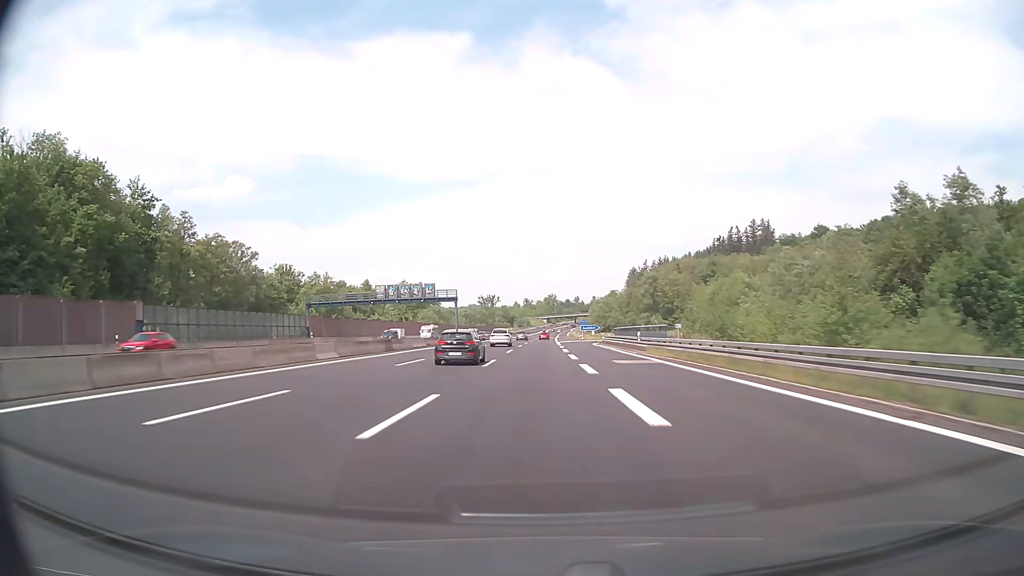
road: motorway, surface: asphalt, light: Day
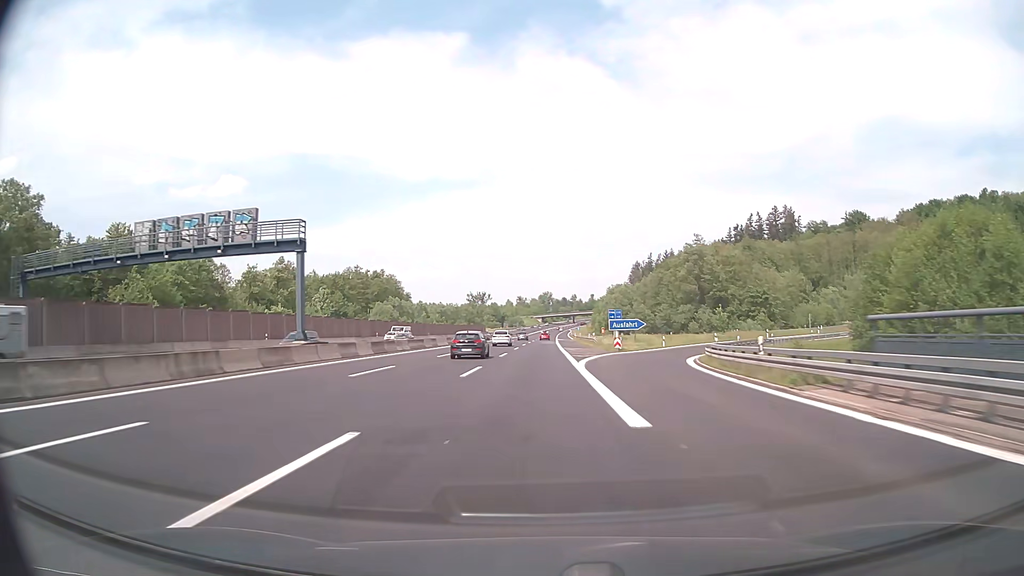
(+0.2, +59.2) m; +1°
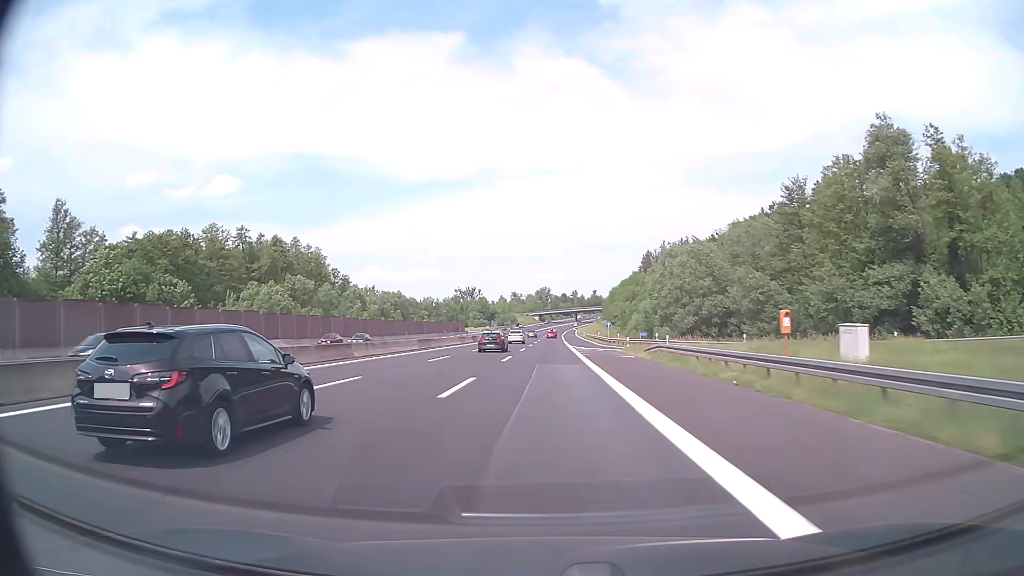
(0.0, +78.2) m; 0°
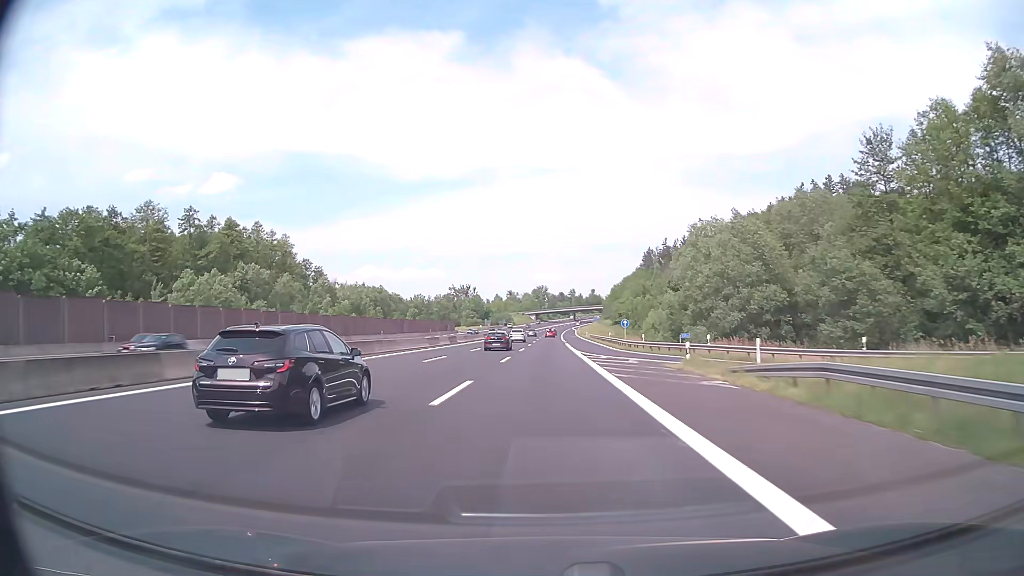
(0.0, +19.4) m; 0°
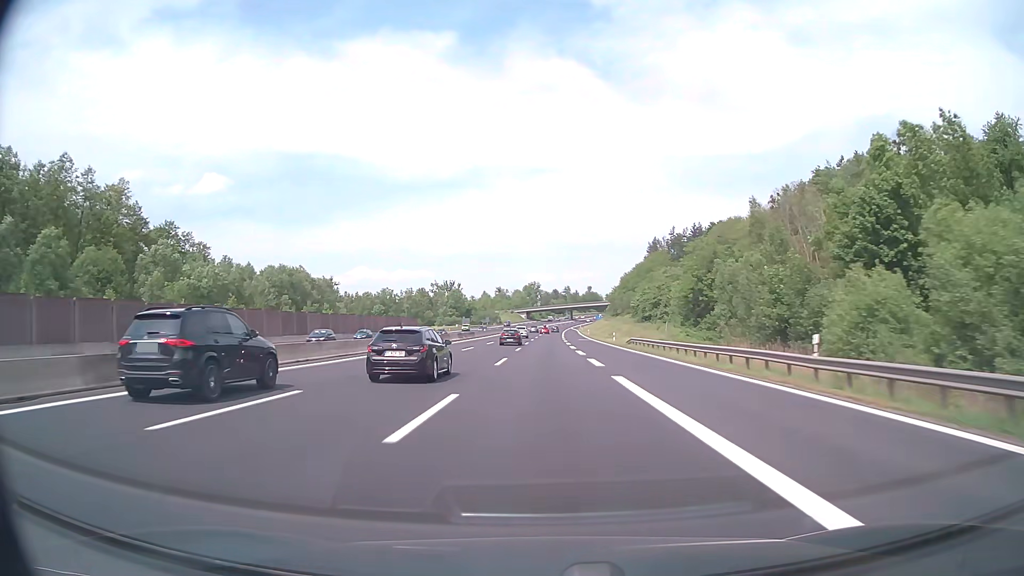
(+0.3, +58.0) m; +1°
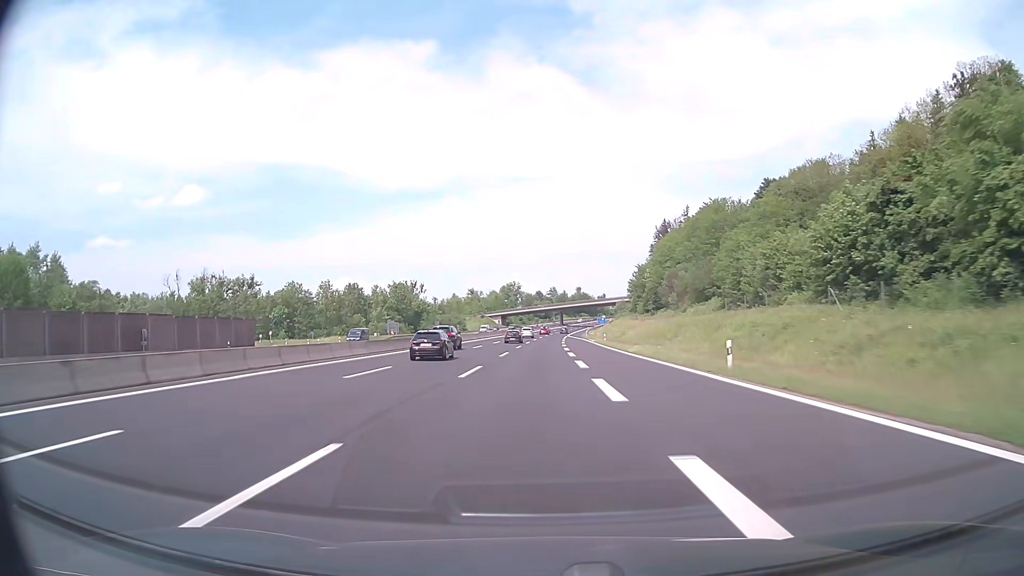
(+1.3, +95.4) m; +1°
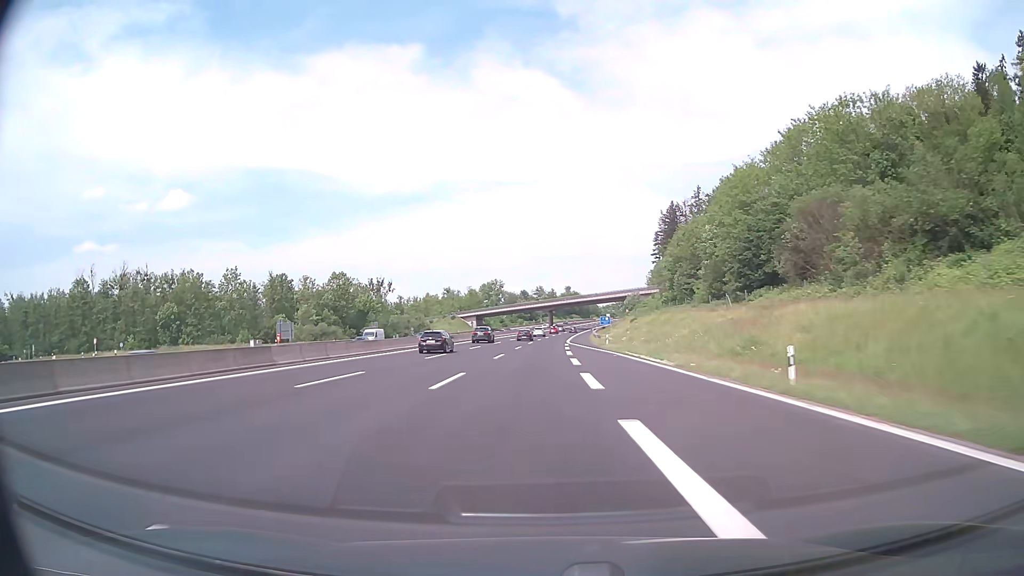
(+0.5, +56.4) m; +1°
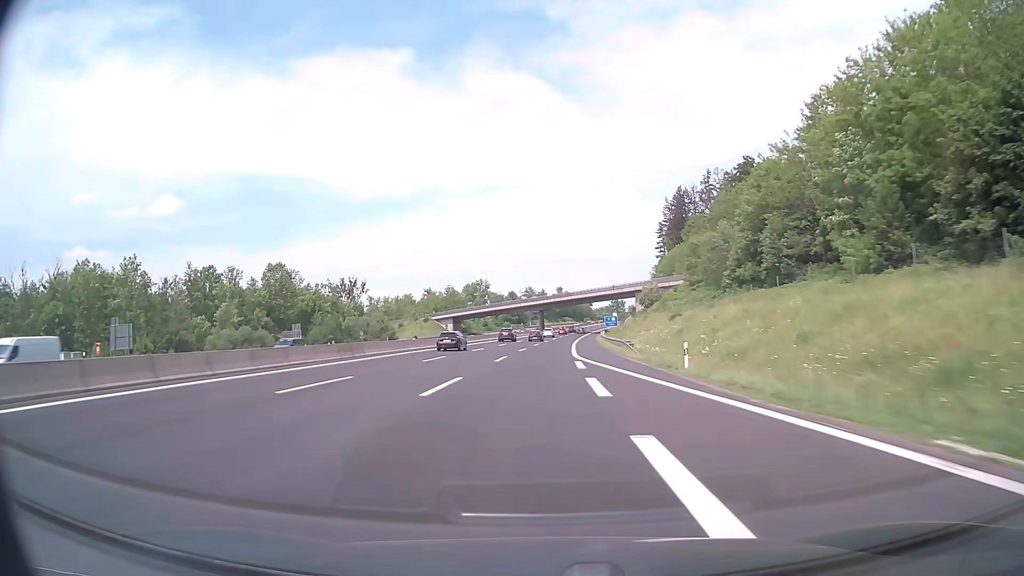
(+0.3, +37.2) m; +1°
